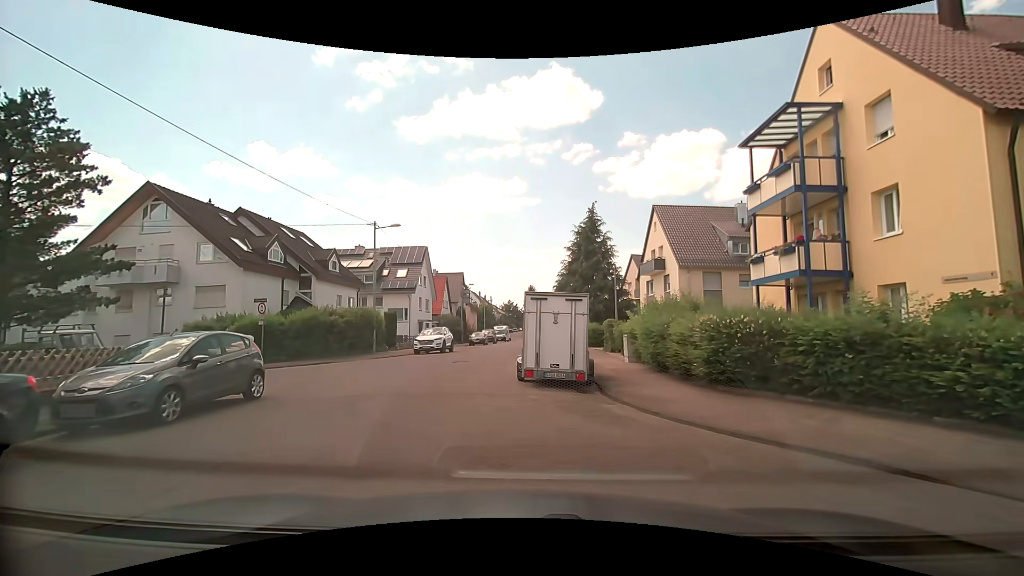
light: Day
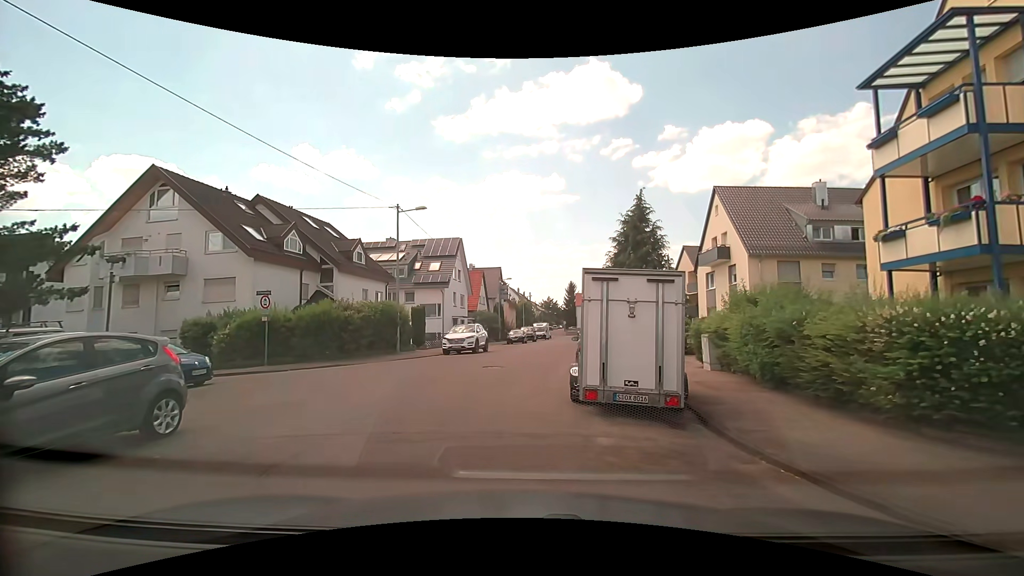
(-0.2, +4.2) m; -5°
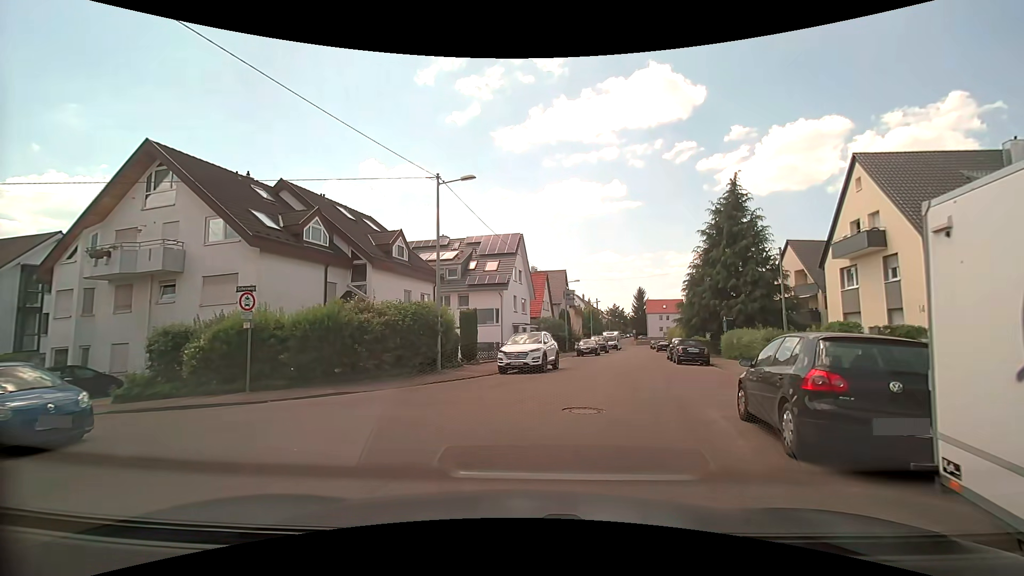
(-0.7, +7.3) m; -5°
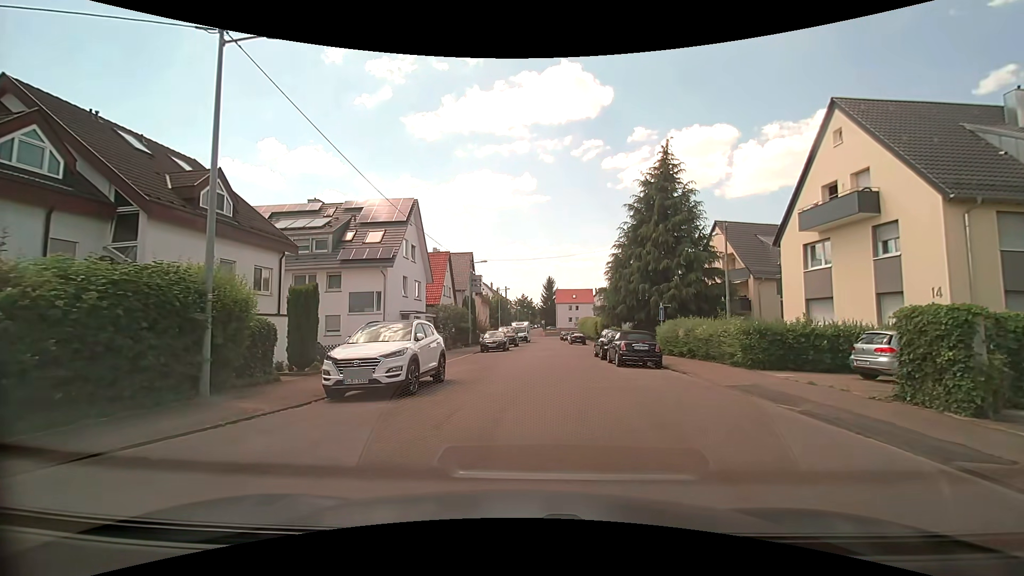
(+0.5, +9.0) m; +8°
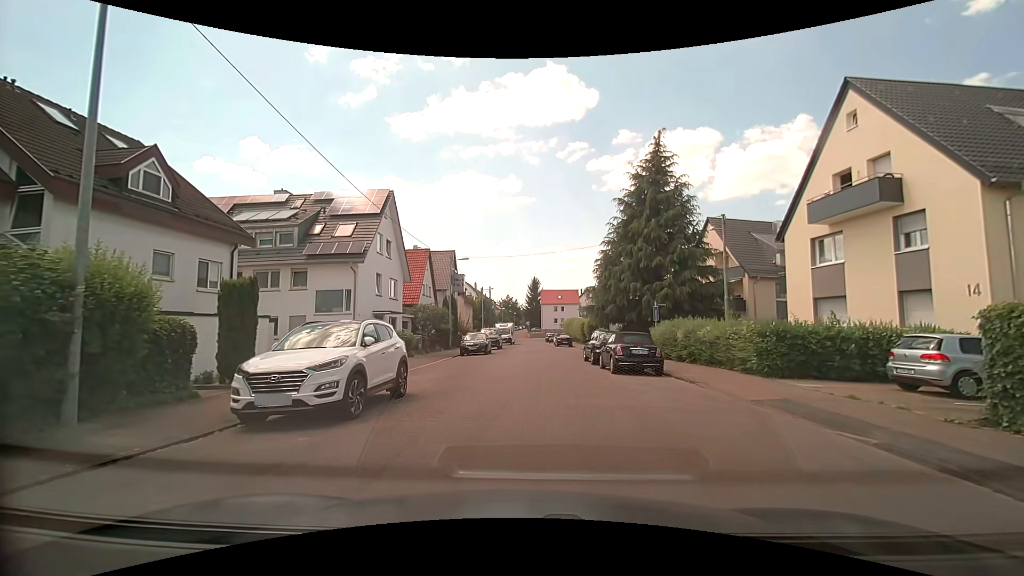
(+0.1, +2.5) m; +3°
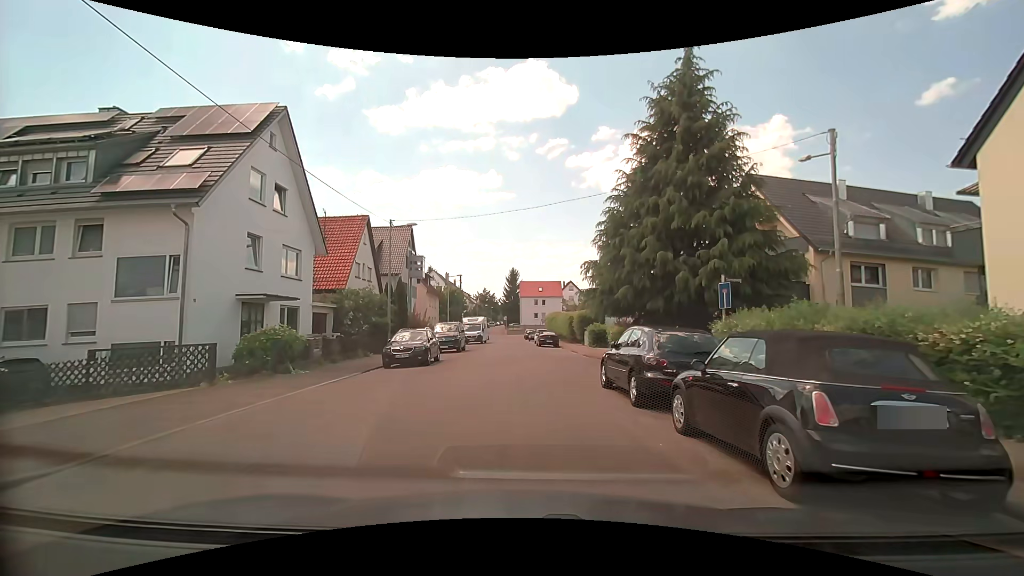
(+0.1, +12.5) m; +1°
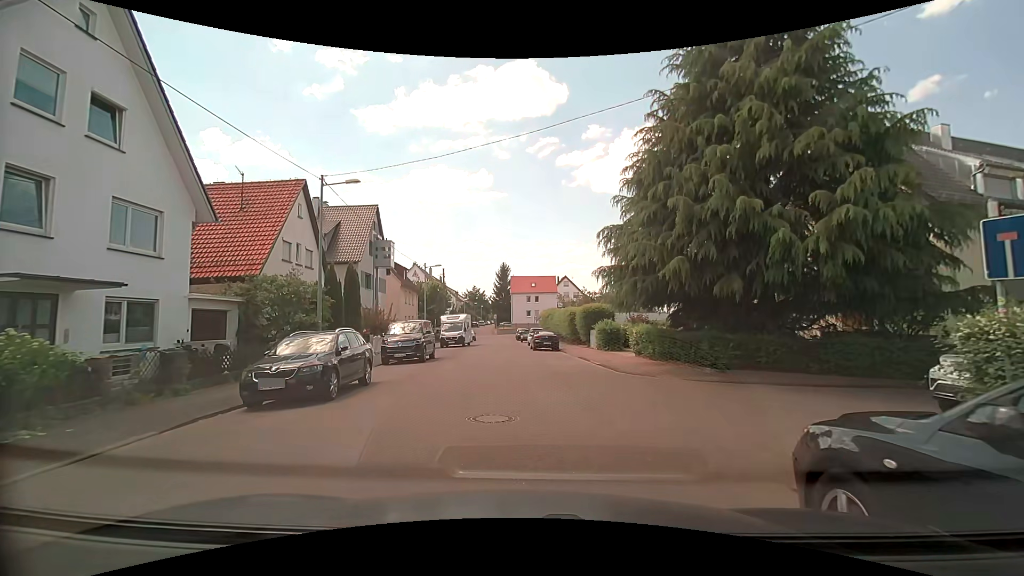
(0.0, +8.9) m; +2°
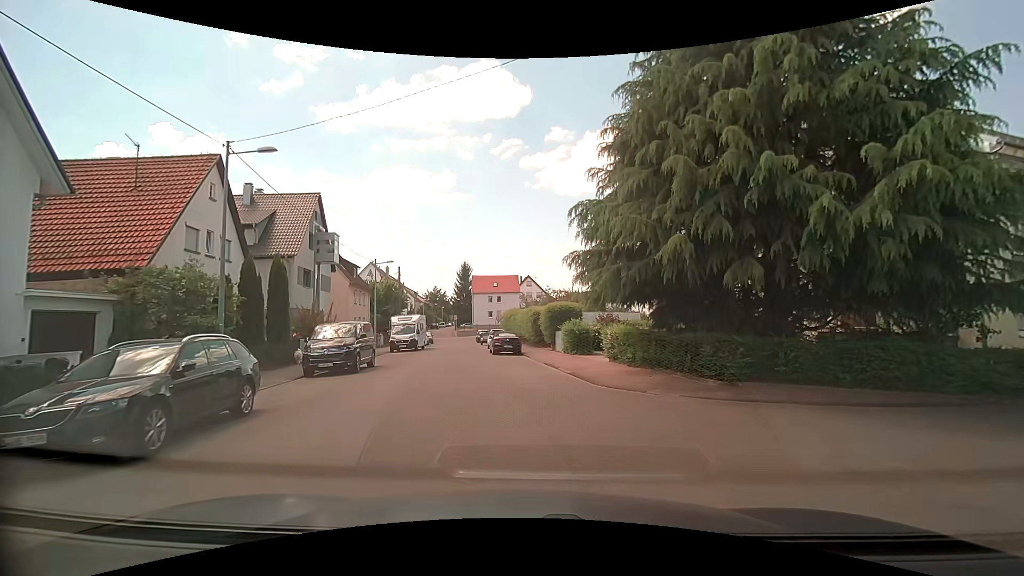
(0.0, +3.6) m; +2°
